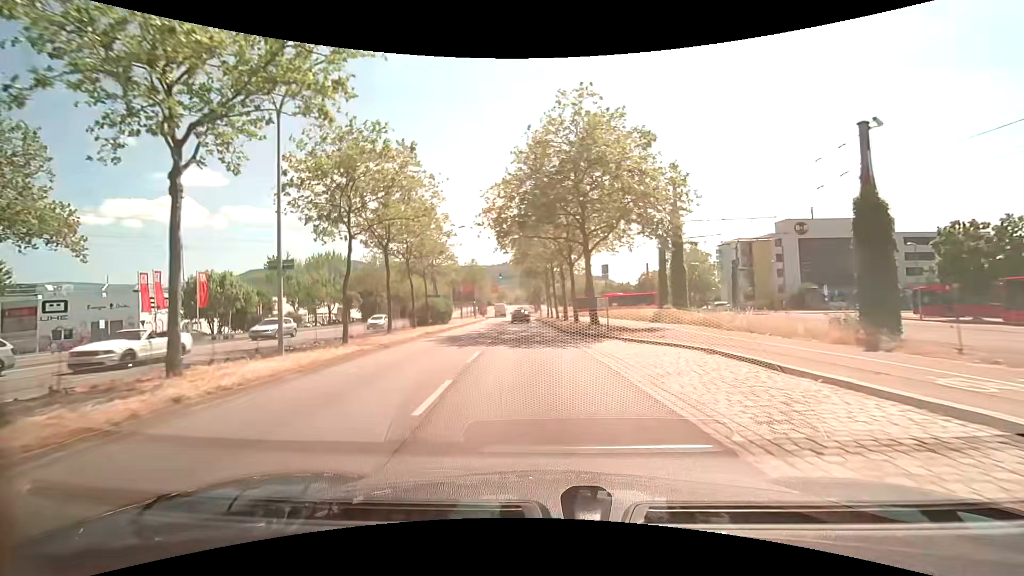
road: primary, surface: asphalt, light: Day
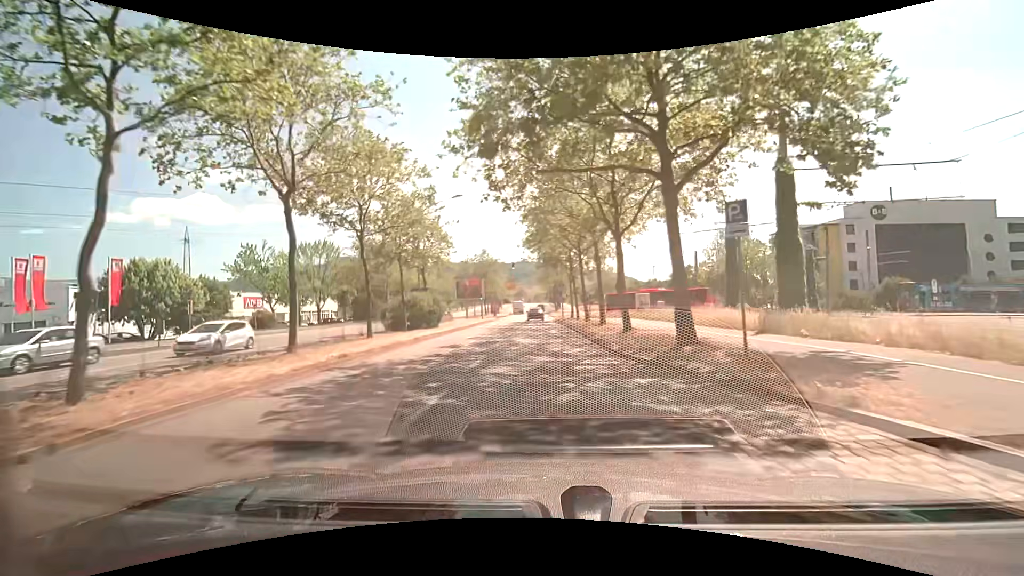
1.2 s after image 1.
(-0.4, +13.2) m; -3°
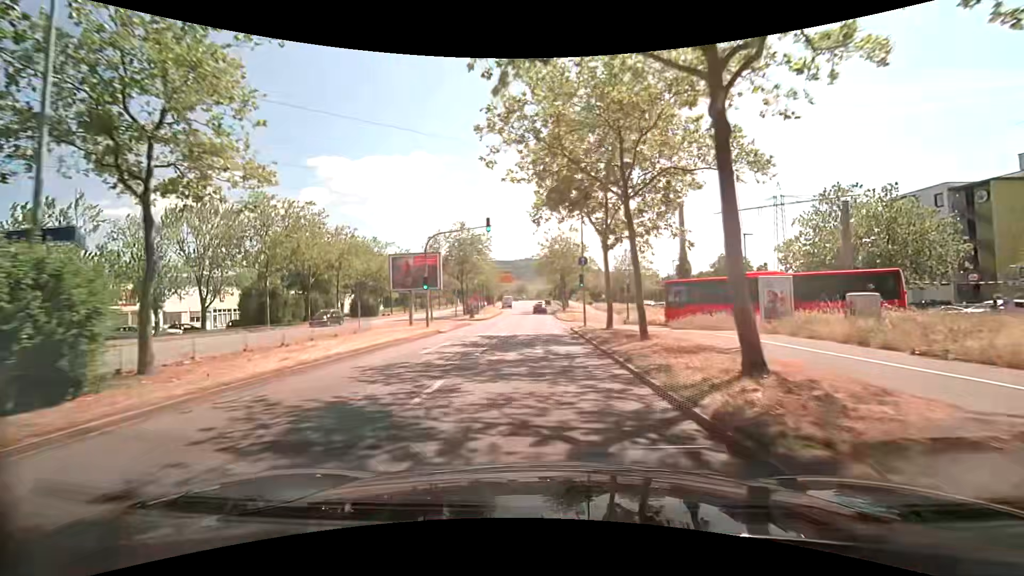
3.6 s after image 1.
(-0.1, +28.0) m; 0°
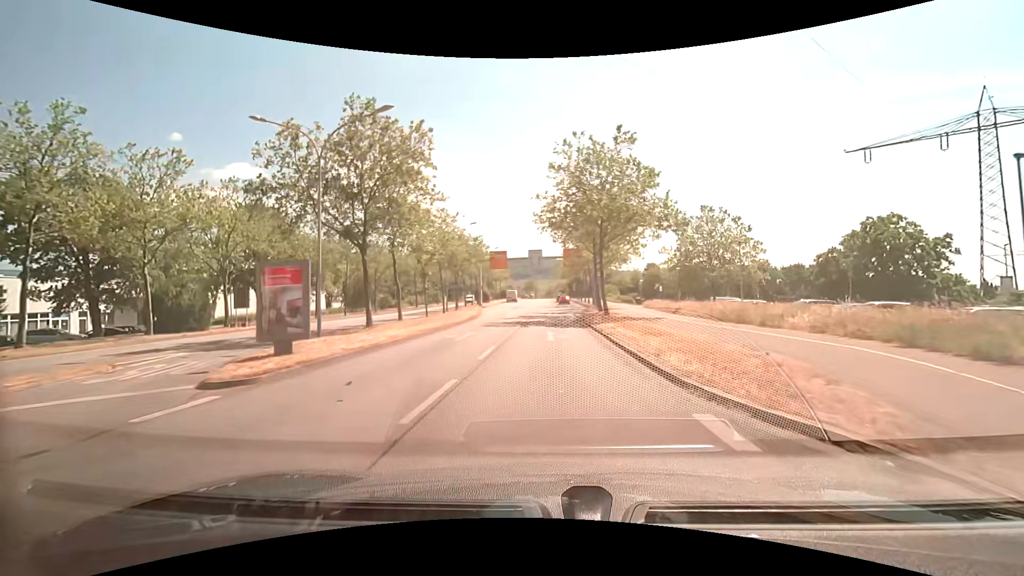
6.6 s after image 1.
(-0.5, +38.7) m; -2°
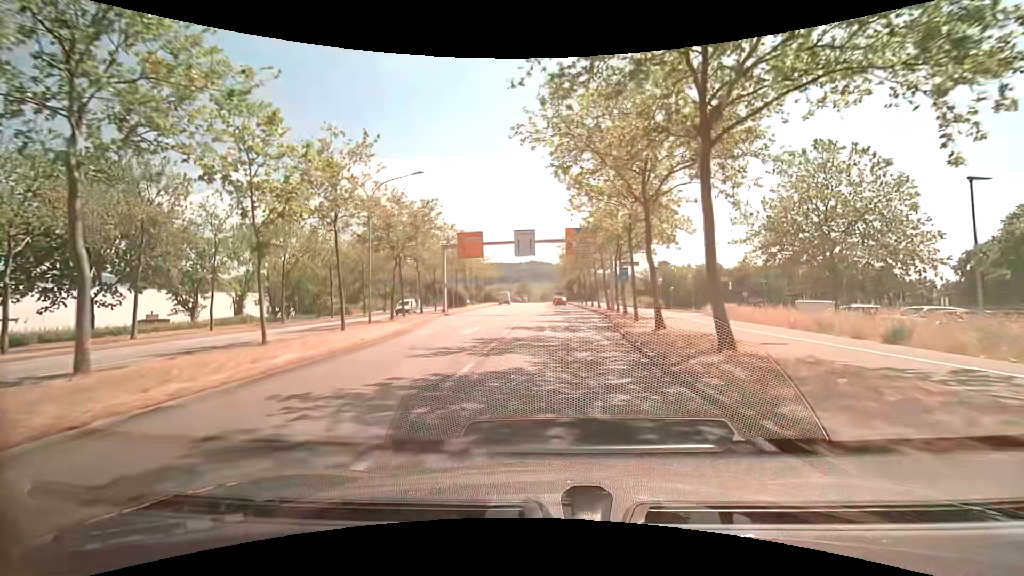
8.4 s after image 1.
(+0.2, +22.0) m; +1°
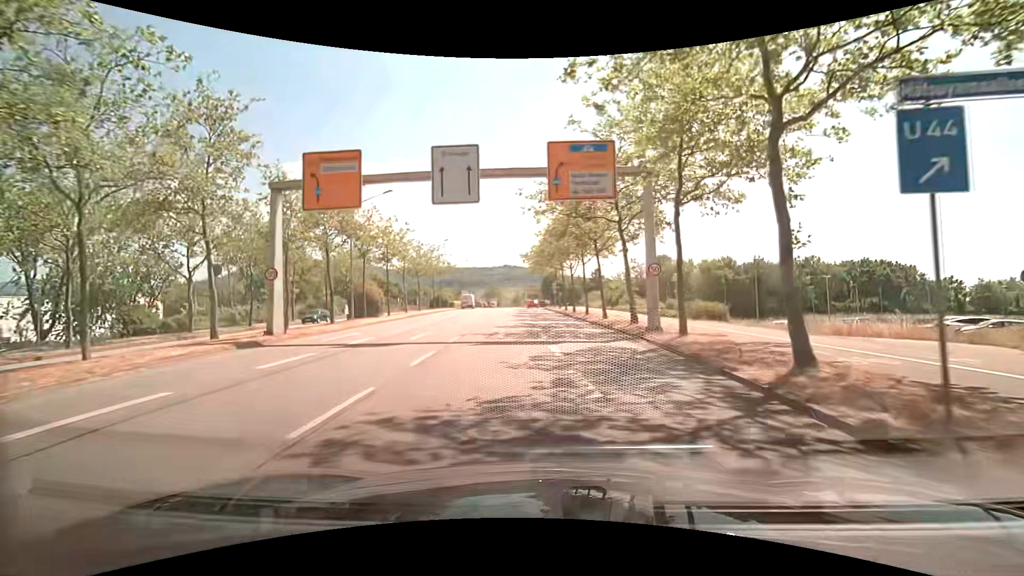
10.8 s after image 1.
(+0.6, +26.1) m; +3°
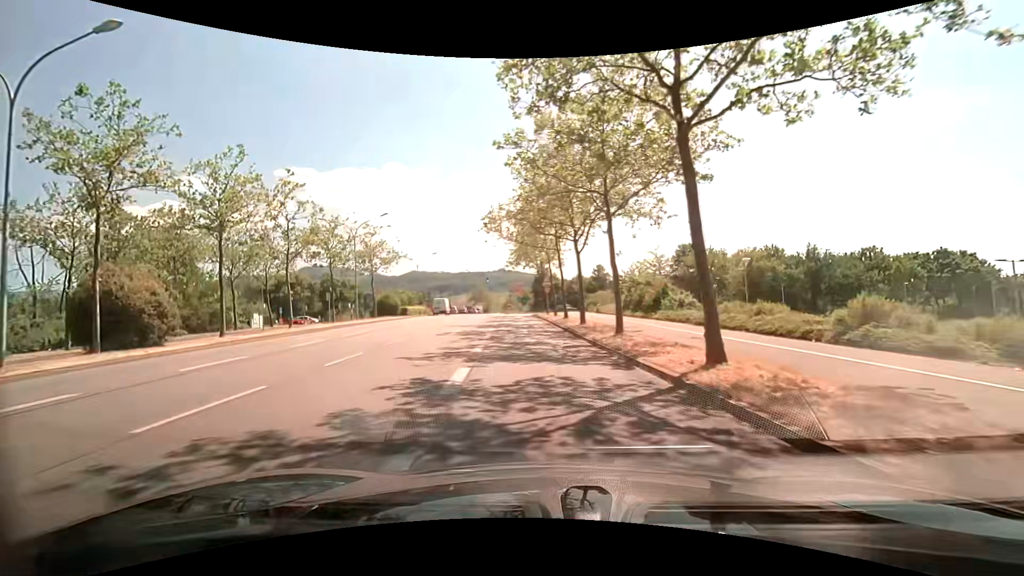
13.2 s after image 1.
(+0.7, +23.5) m; 0°
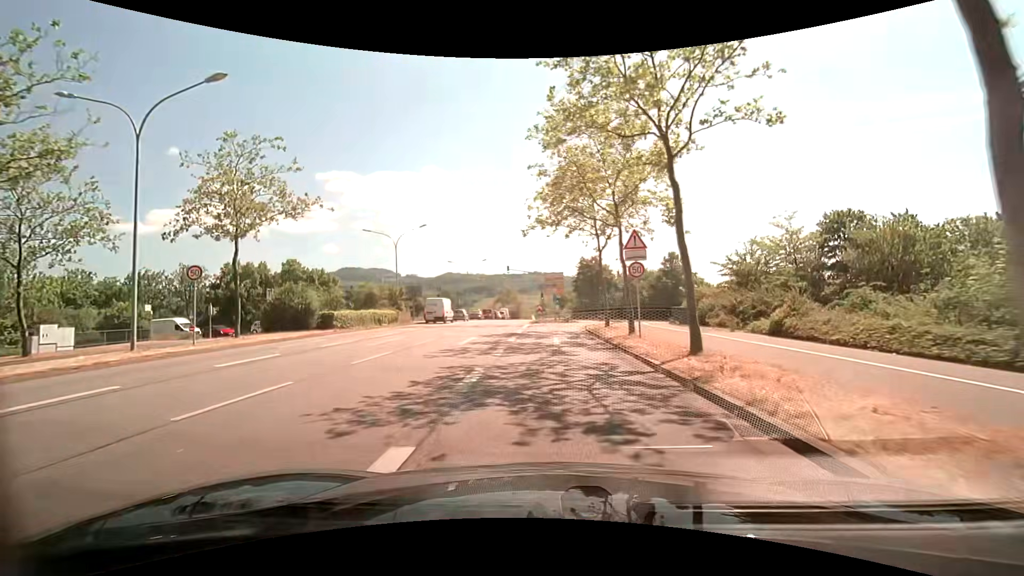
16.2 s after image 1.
(-1.3, +29.8) m; -3°
(0, +10) (0, +20) (0, +30) (+2, +40) (+5, +49) (+11, +57) (+18, +64) (+27, +68) (+37, +71) (+47, +73) m
